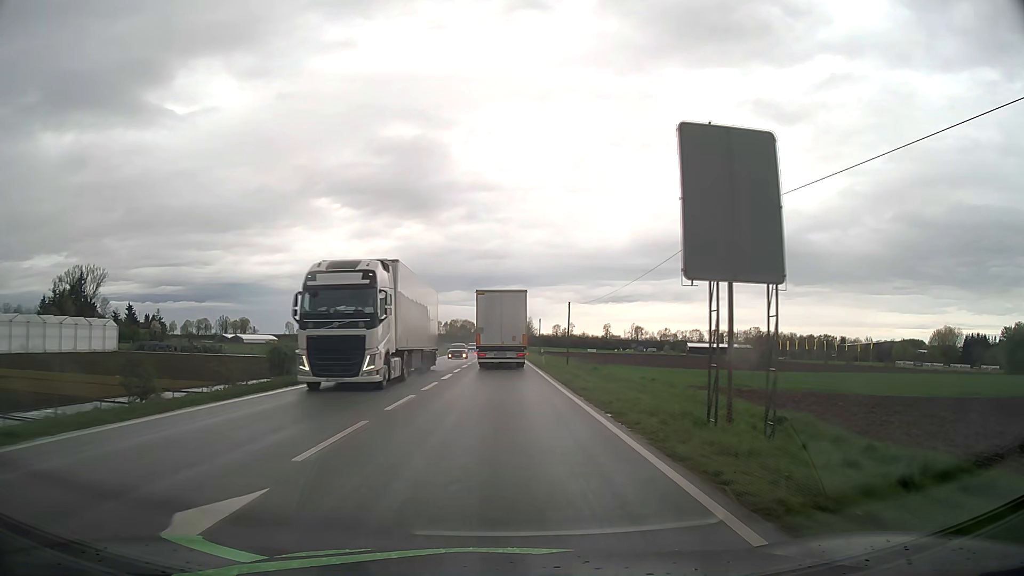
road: primary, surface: asphalt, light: Day
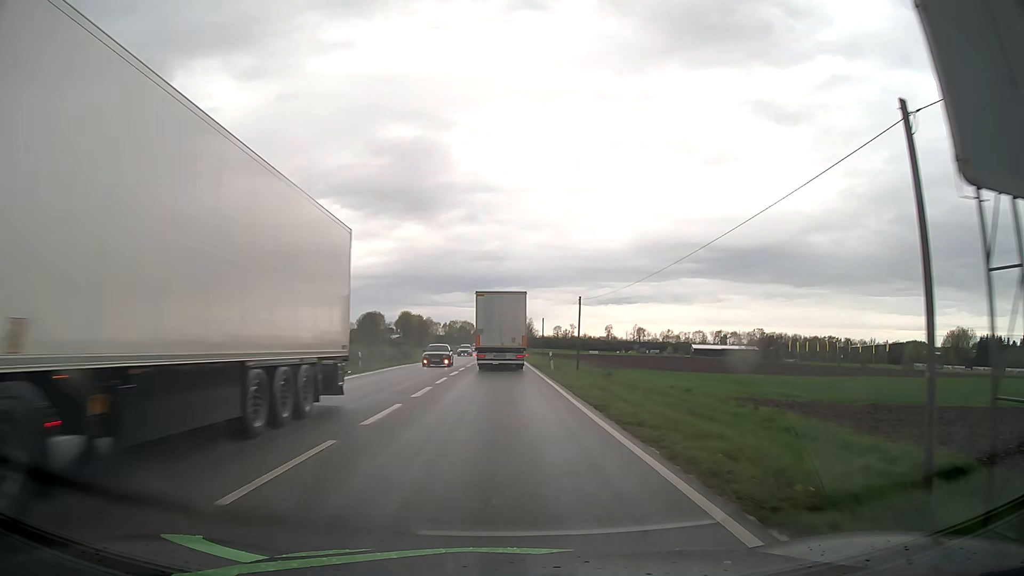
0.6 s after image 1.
(0.0, +8.2) m; 0°
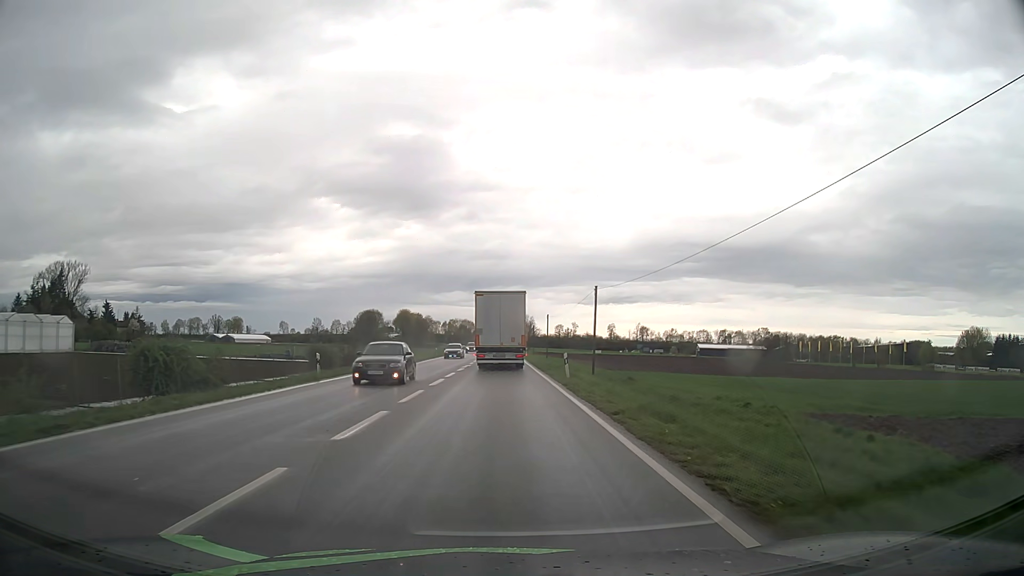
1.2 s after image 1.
(0.0, +8.3) m; 0°
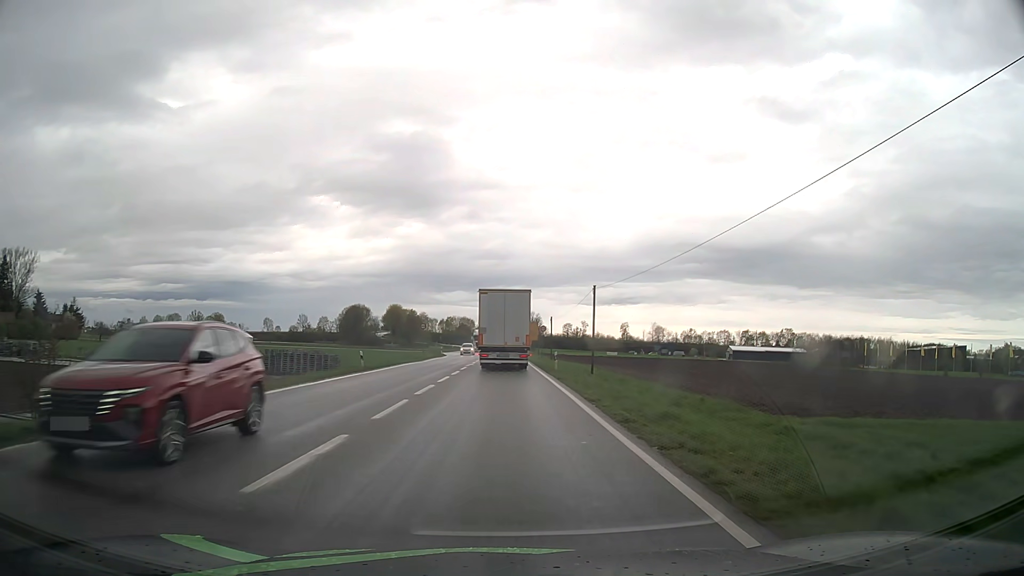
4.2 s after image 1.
(-0.1, +41.3) m; 0°
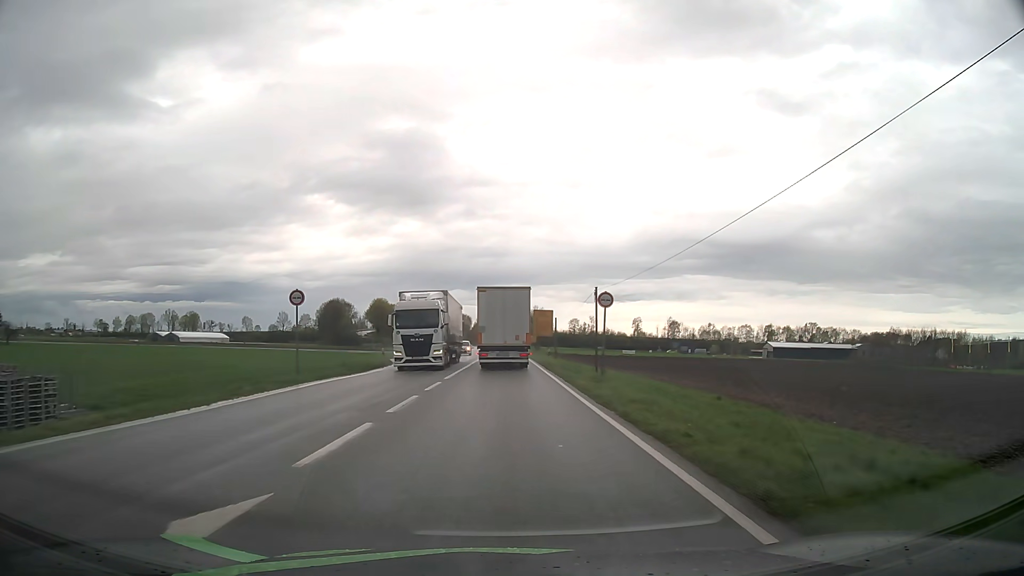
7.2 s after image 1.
(0.0, +40.5) m; 0°
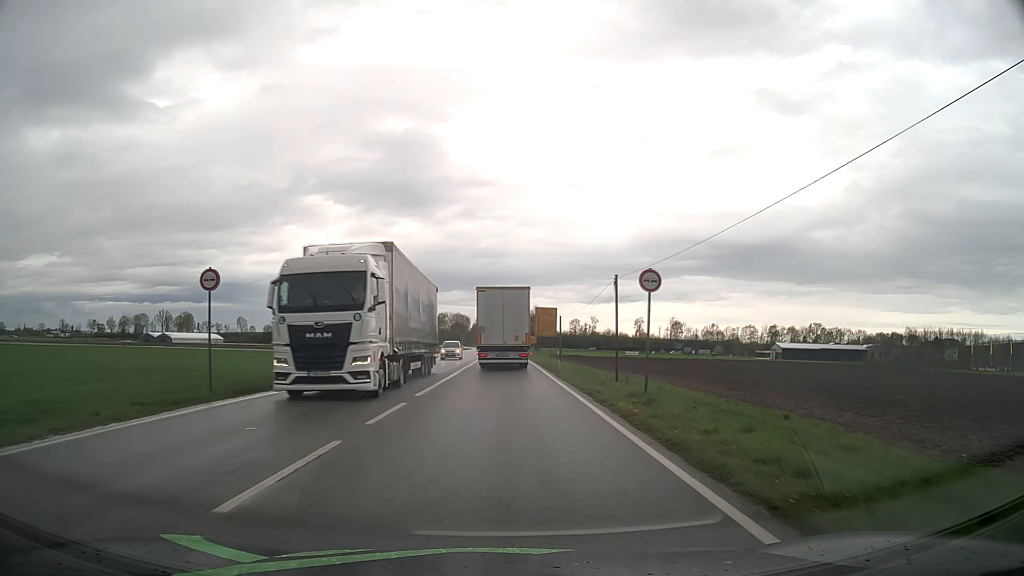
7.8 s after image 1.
(0.0, +8.0) m; 0°
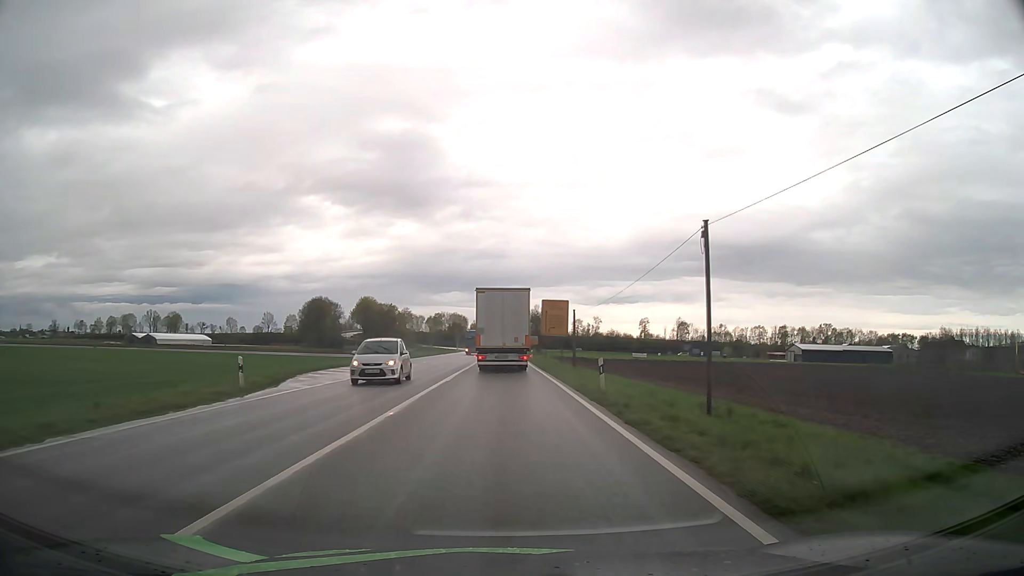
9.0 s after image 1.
(0.0, +15.9) m; 0°
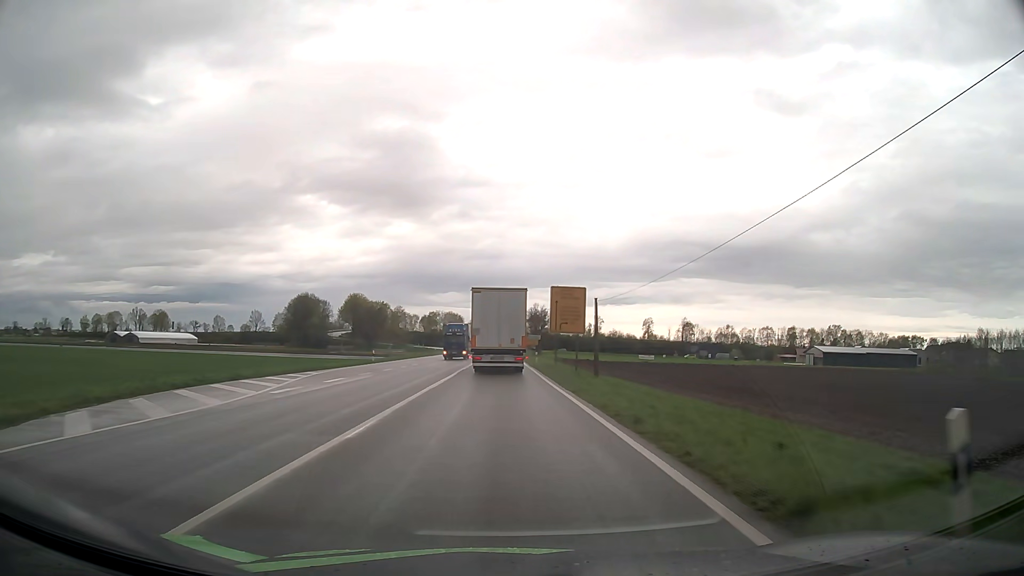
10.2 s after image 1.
(0.0, +15.6) m; 0°
(0, +10) (0, +20) (0, +30) (0, +40) (0, +50) (0, +60) (0, +70) (0, +80) (0, +90) (0, +100) m
